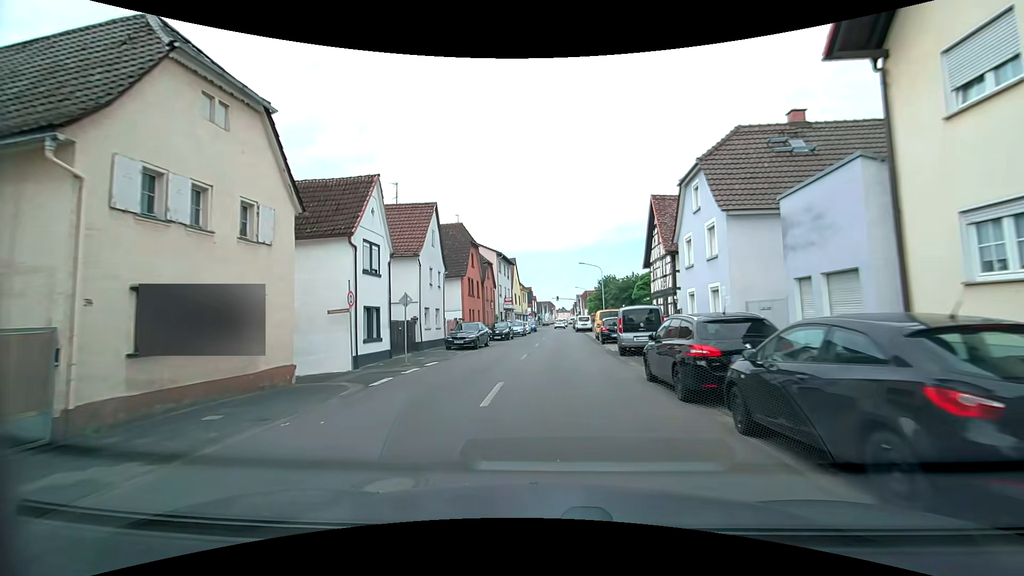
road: tertiary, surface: asphalt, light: Day
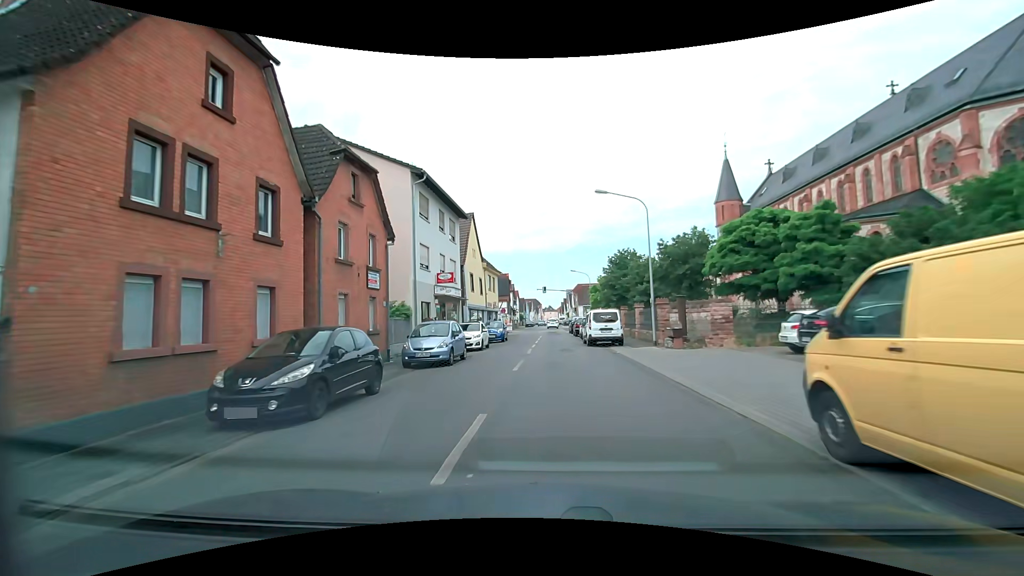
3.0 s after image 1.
(+0.5, +31.4) m; +1°
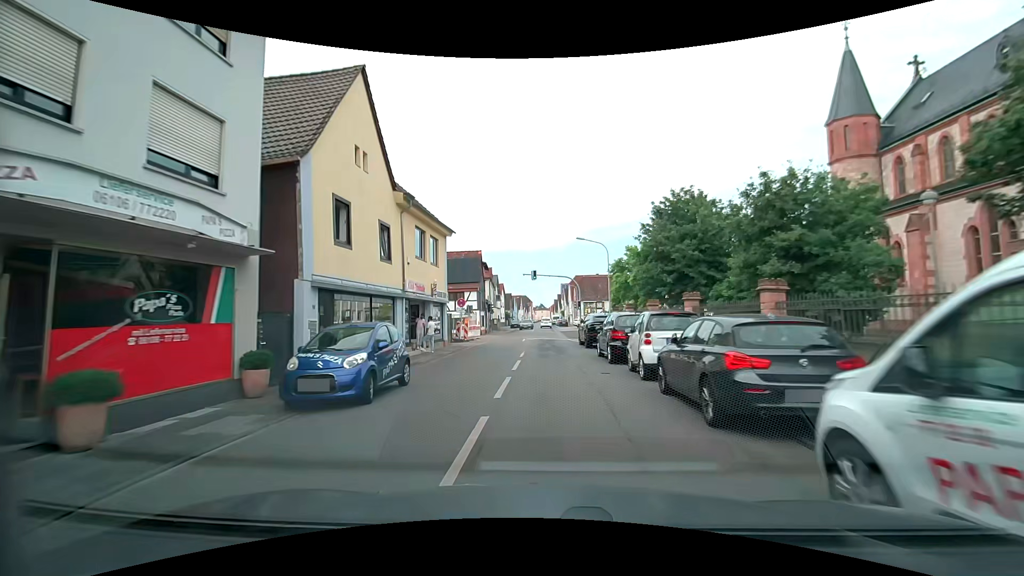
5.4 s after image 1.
(+0.3, +25.4) m; +1°
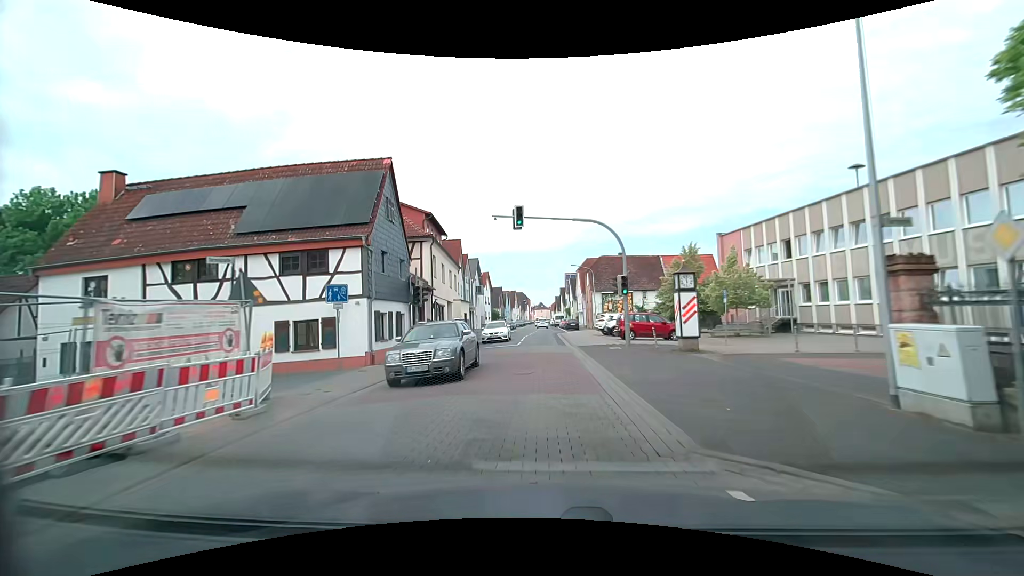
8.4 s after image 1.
(+0.1, +31.1) m; -1°
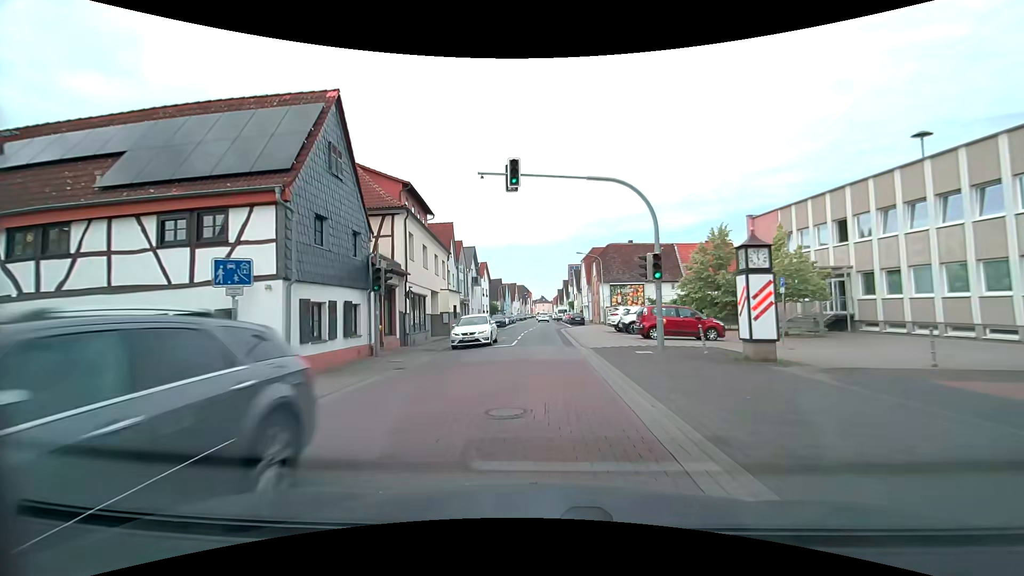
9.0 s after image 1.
(+0.1, +6.1) m; 0°
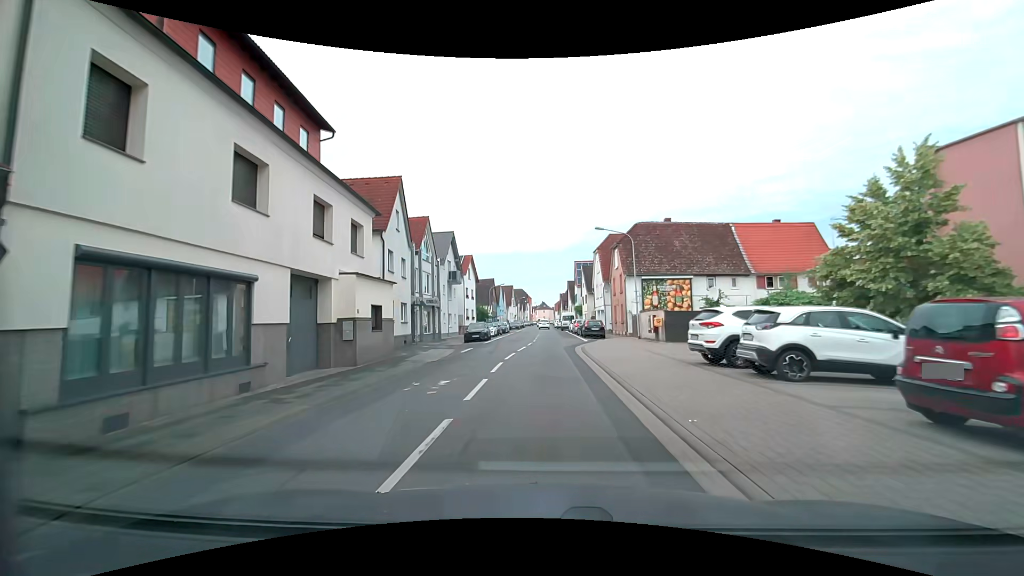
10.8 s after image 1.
(0.0, +18.2) m; 0°
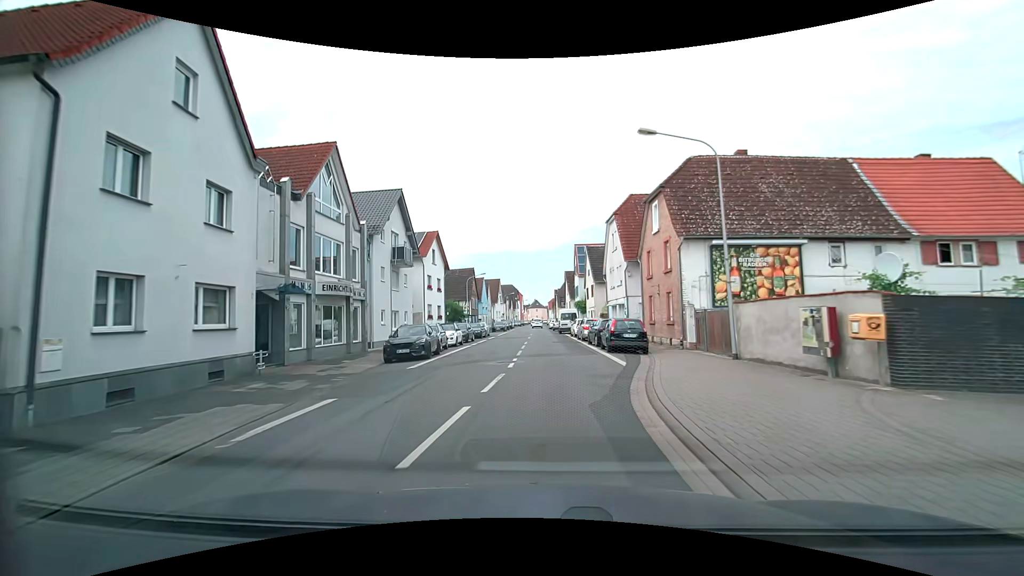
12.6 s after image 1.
(+0.3, +17.8) m; +1°
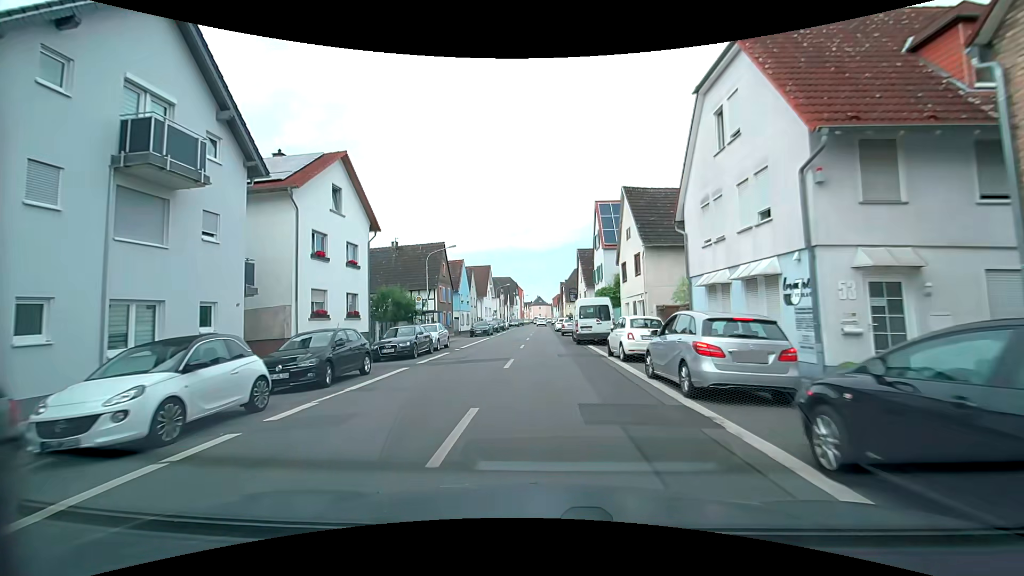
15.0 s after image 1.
(0.0, +23.5) m; 0°
(0, +10) (-1, +20) (-1, +30) (-1, +40) (-2, +50) (-2, +60) (-2, +70) (-2, +80) (-3, +90) (-3, +100) m
